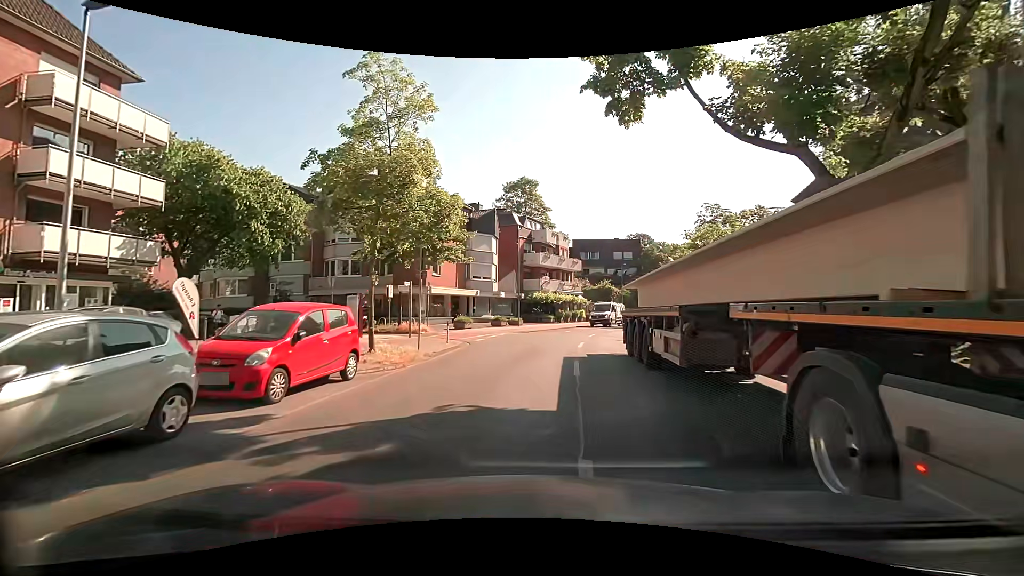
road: tertiary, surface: asphalt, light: Day
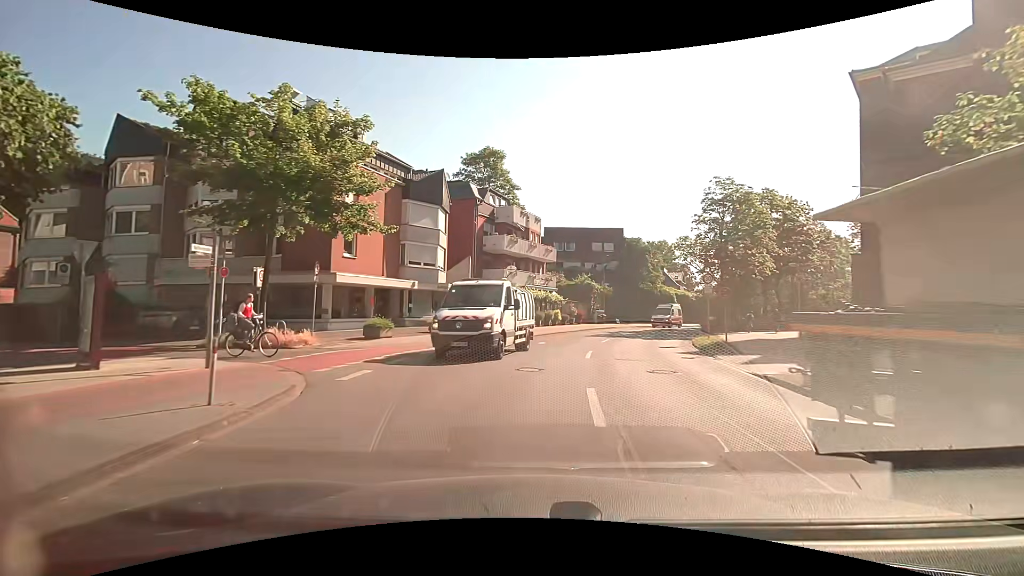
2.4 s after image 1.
(+0.3, +13.3) m; +4°
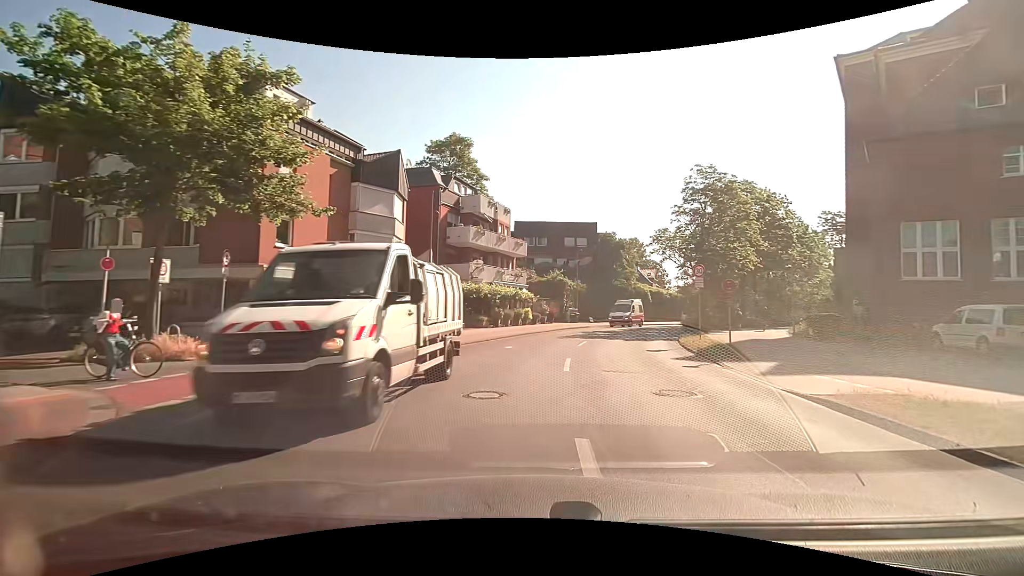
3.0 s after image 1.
(0.0, +3.8) m; +2°
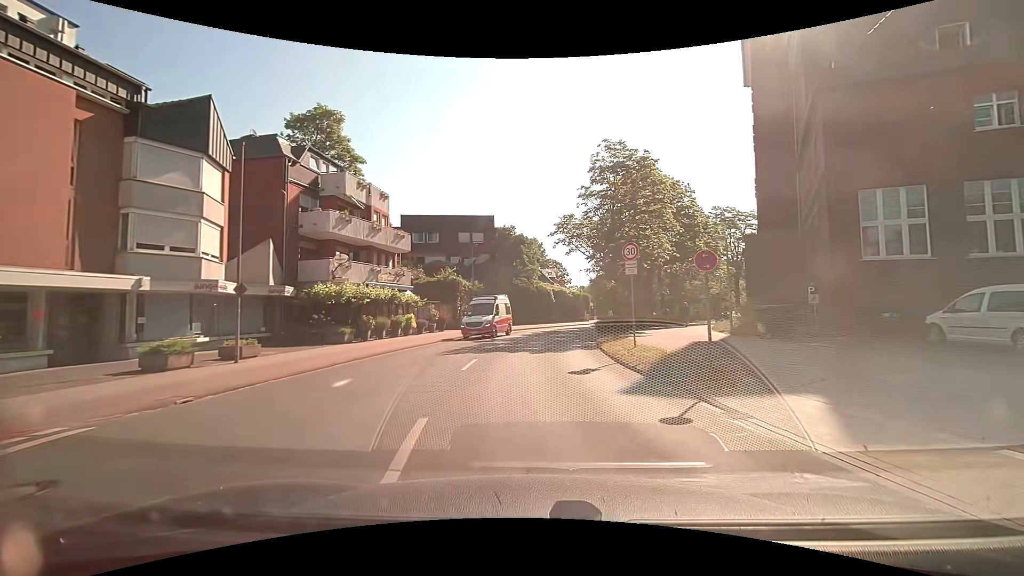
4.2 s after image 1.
(+0.9, +7.8) m; +11°
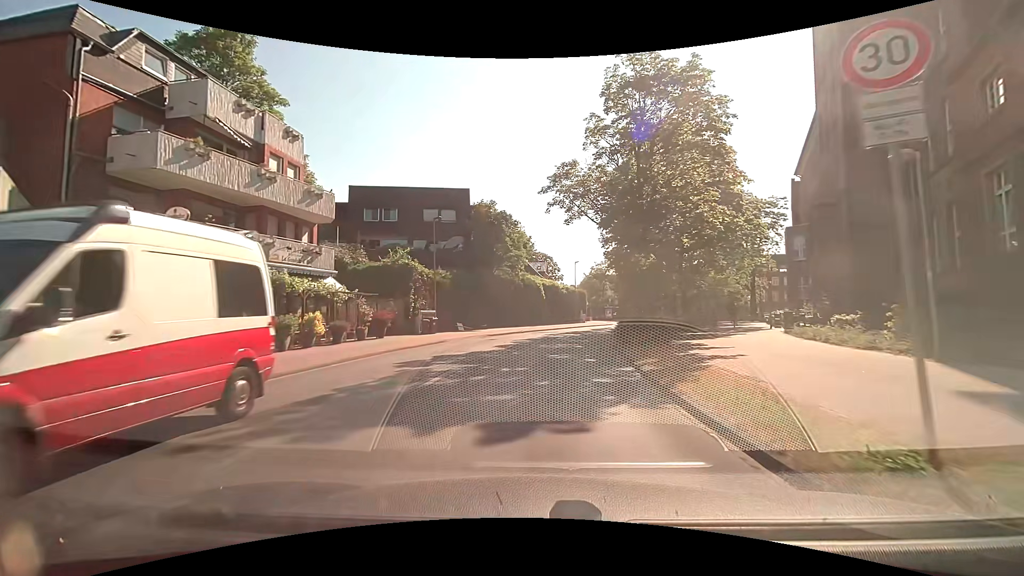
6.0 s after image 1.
(+0.3, +12.8) m; +2°
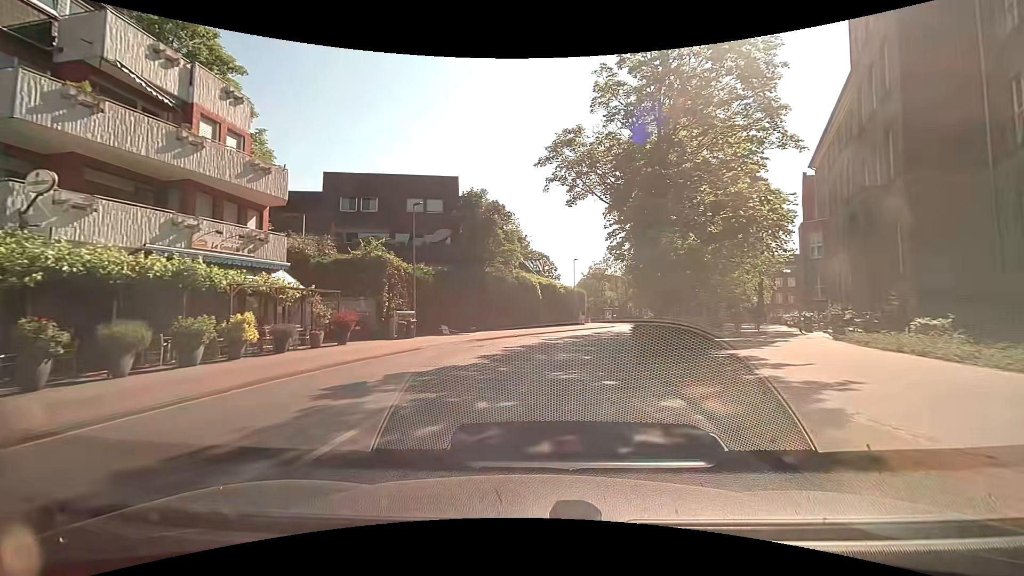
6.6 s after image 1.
(0.0, +4.6) m; 0°
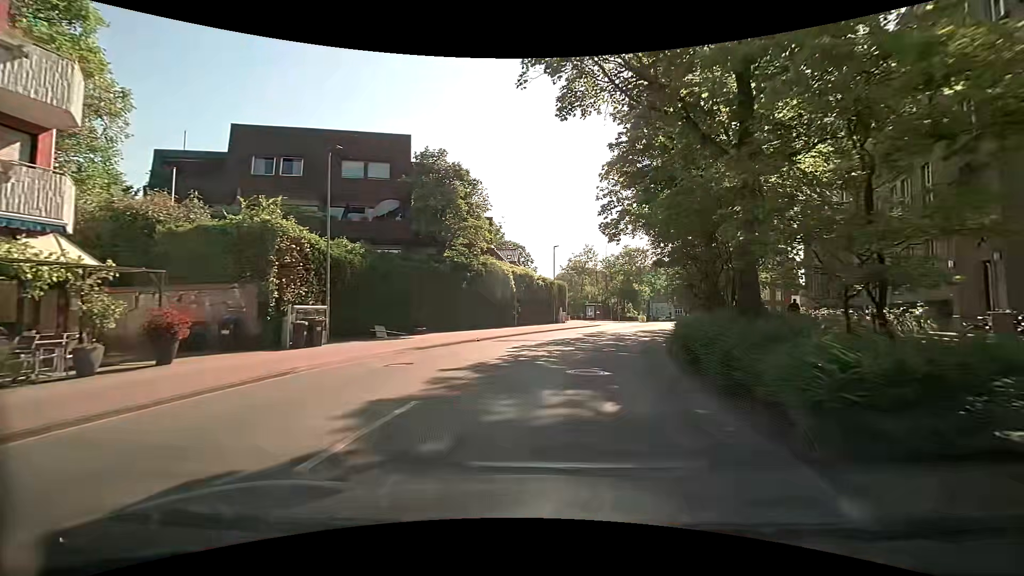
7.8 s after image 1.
(+0.3, +9.0) m; +3°
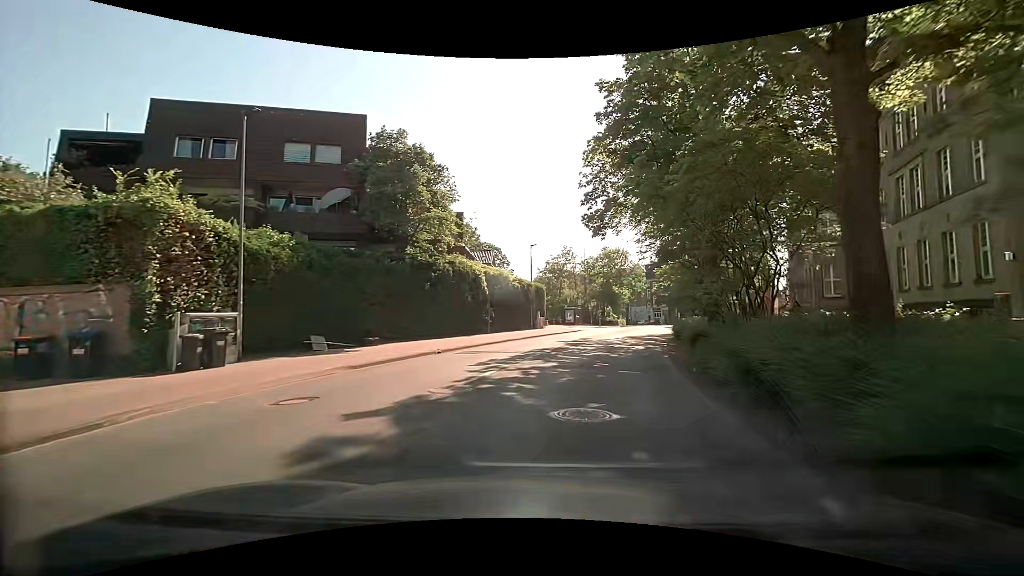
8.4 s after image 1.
(+0.2, +4.1) m; +3°
